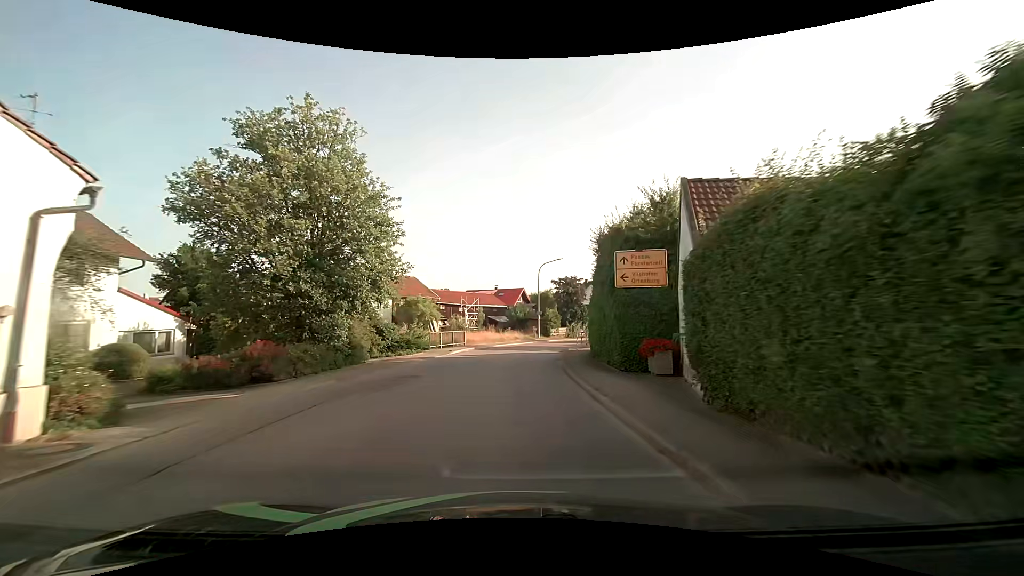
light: Day
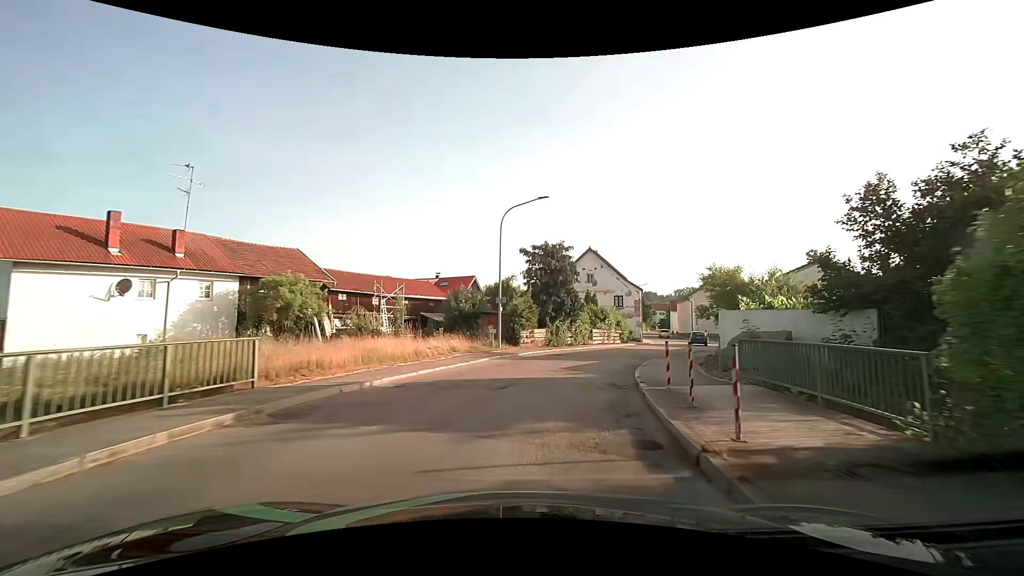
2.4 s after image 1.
(+0.4, +24.2) m; +5°
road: secondary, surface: asphalt
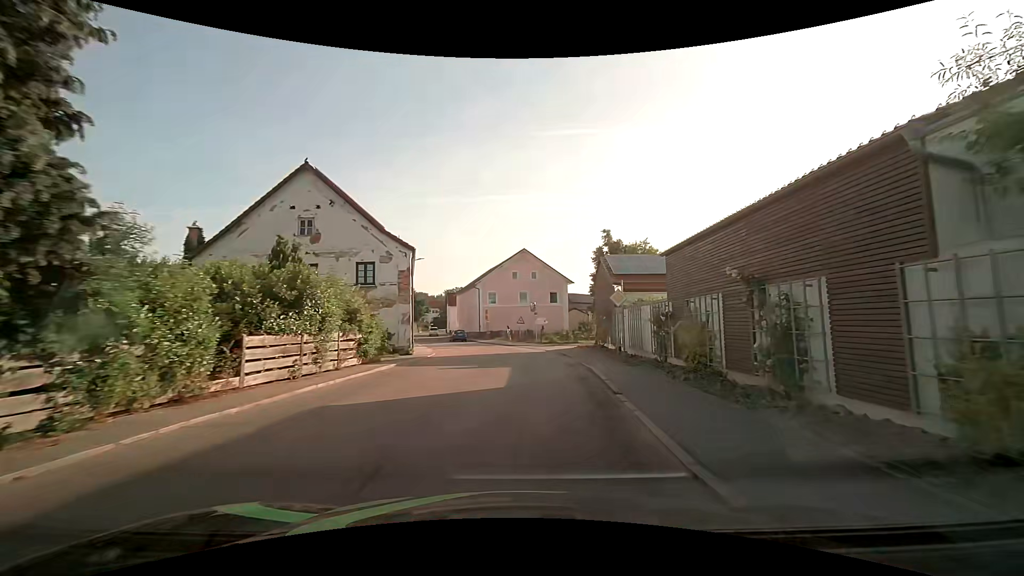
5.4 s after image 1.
(+5.8, +27.0) m; +25°
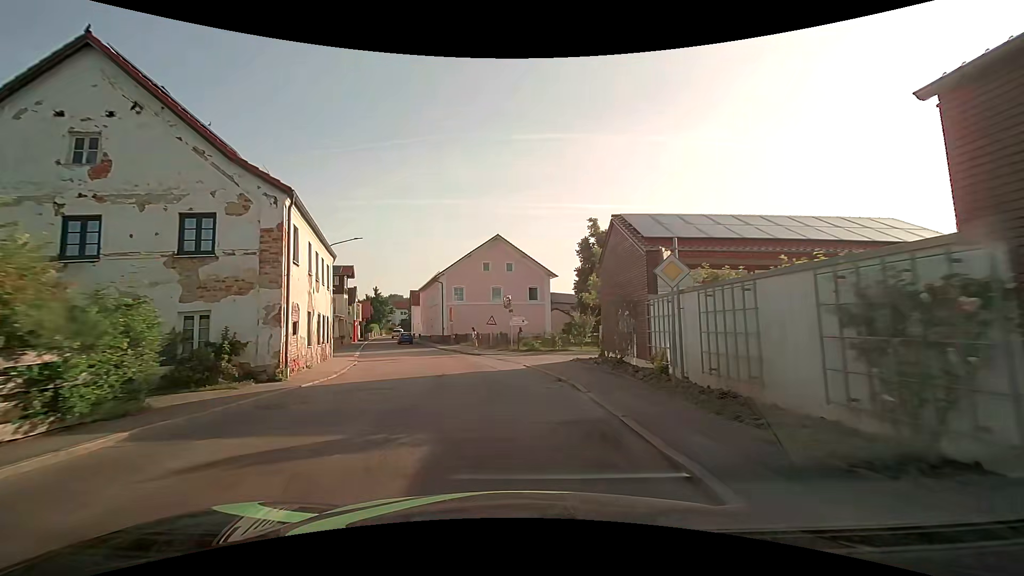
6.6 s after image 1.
(+0.6, +11.6) m; +4°
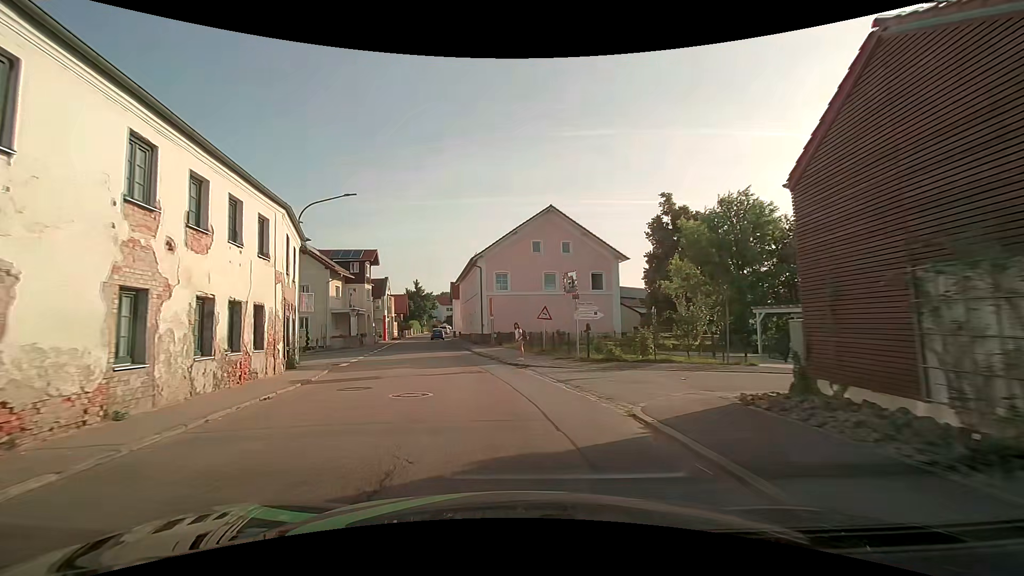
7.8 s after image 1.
(-0.5, +11.8) m; -5°
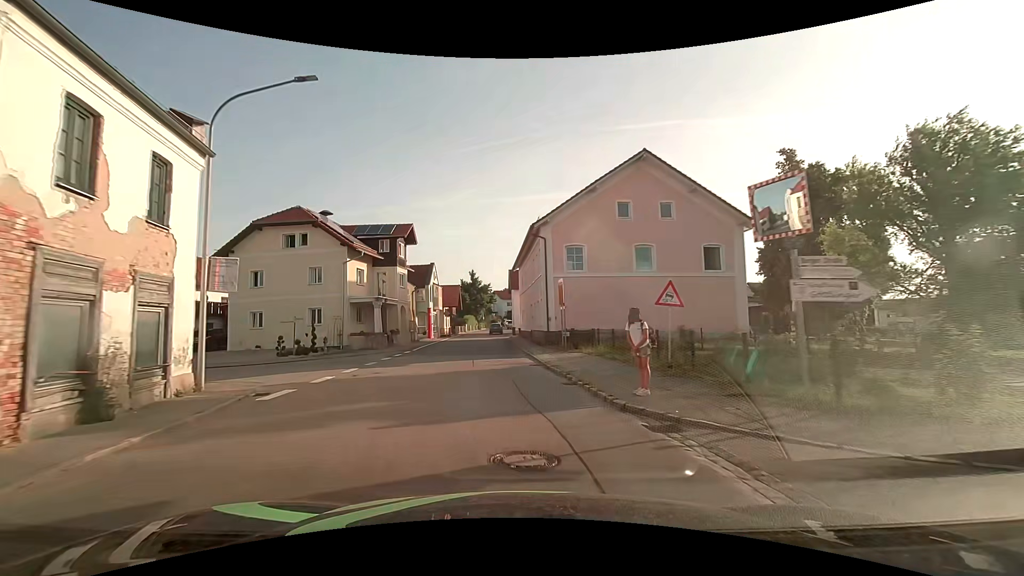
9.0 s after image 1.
(-0.9, +11.9) m; -7°
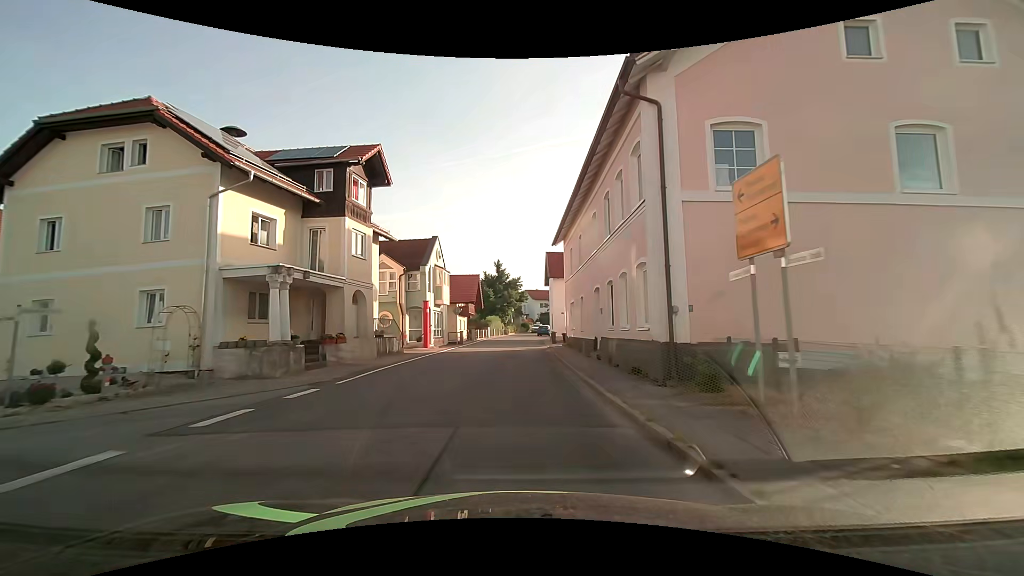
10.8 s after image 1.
(-1.0, +18.2) m; -4°
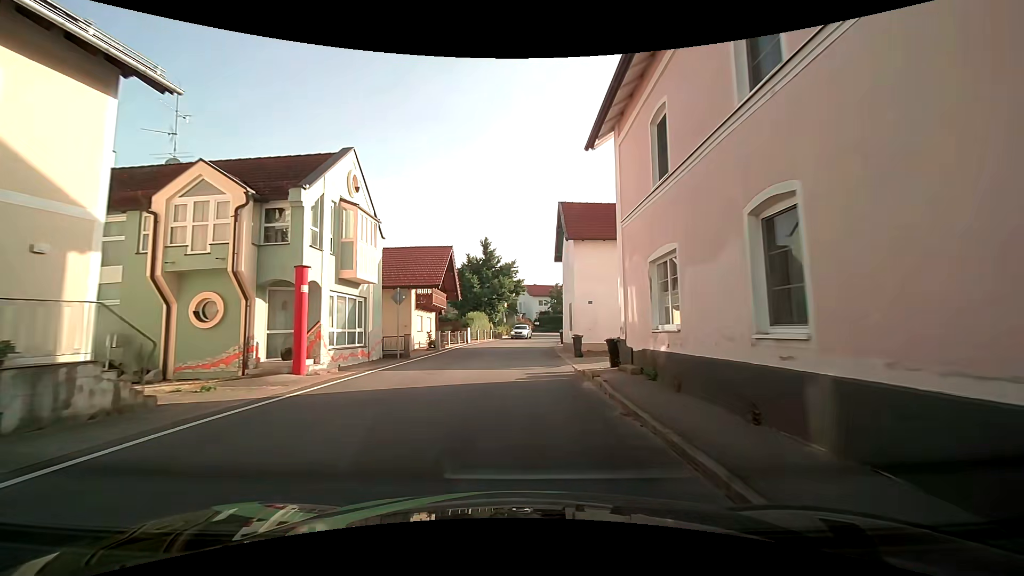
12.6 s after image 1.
(-0.2, +19.0) m; 0°
(0, +10) (0, +20) (+1, +30) (+1, +40) (+3, +50) (+5, +60) (+8, +69) (+14, +77) (+22, +83) (+31, +87) m
